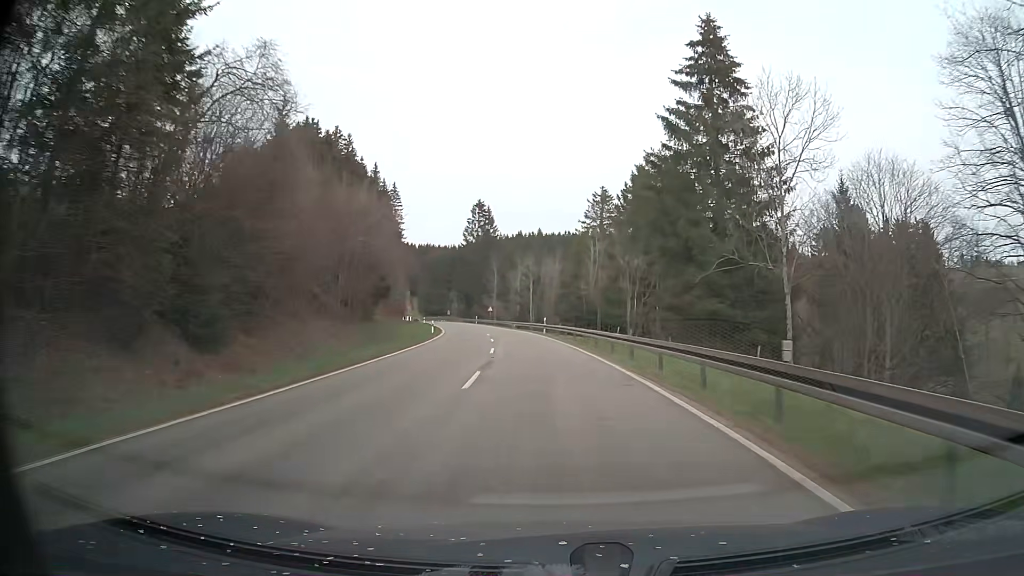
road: secondary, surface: asphalt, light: Day
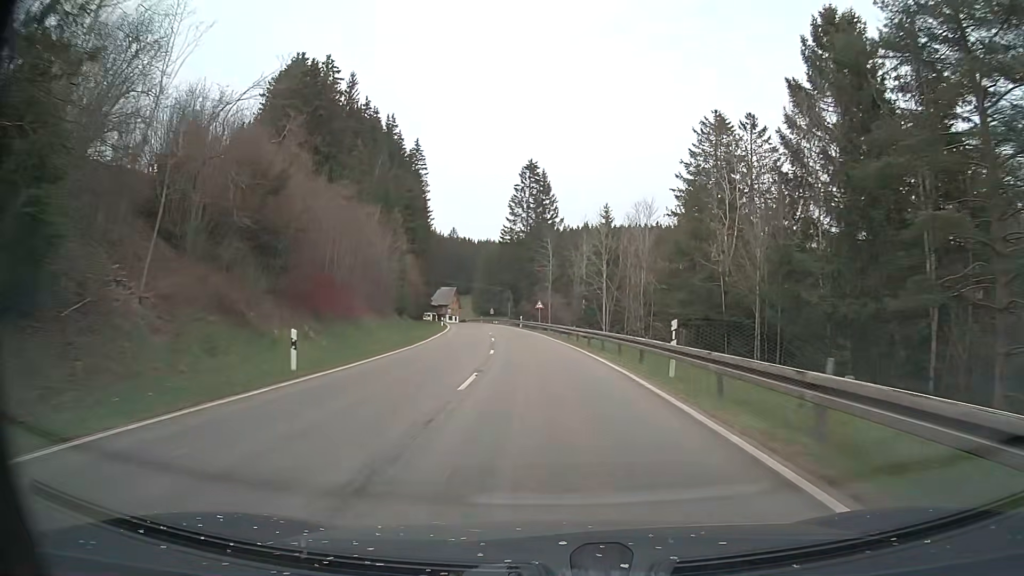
(-1.7, +37.3) m; -5°
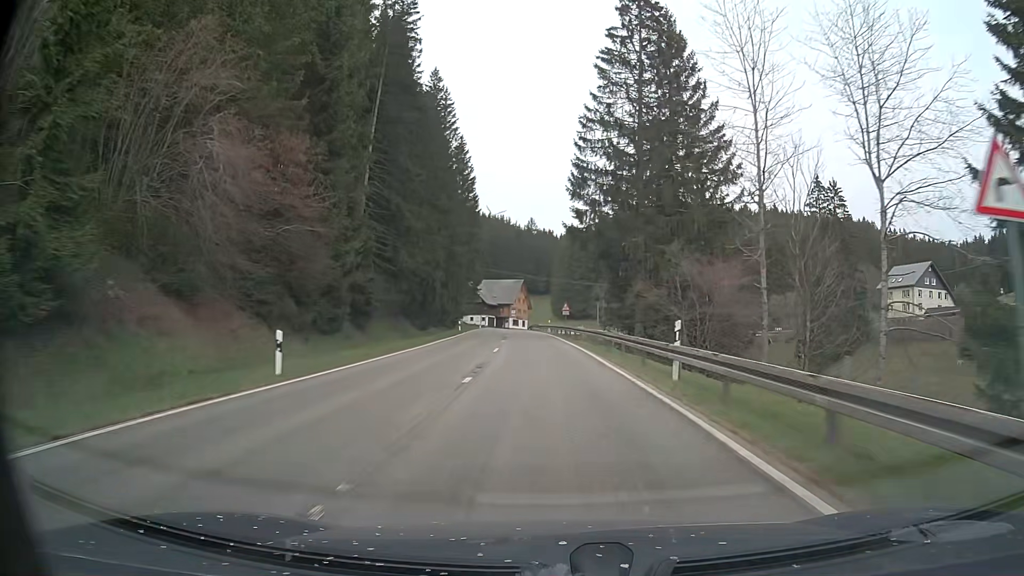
(-4.4, +60.0) m; -7°
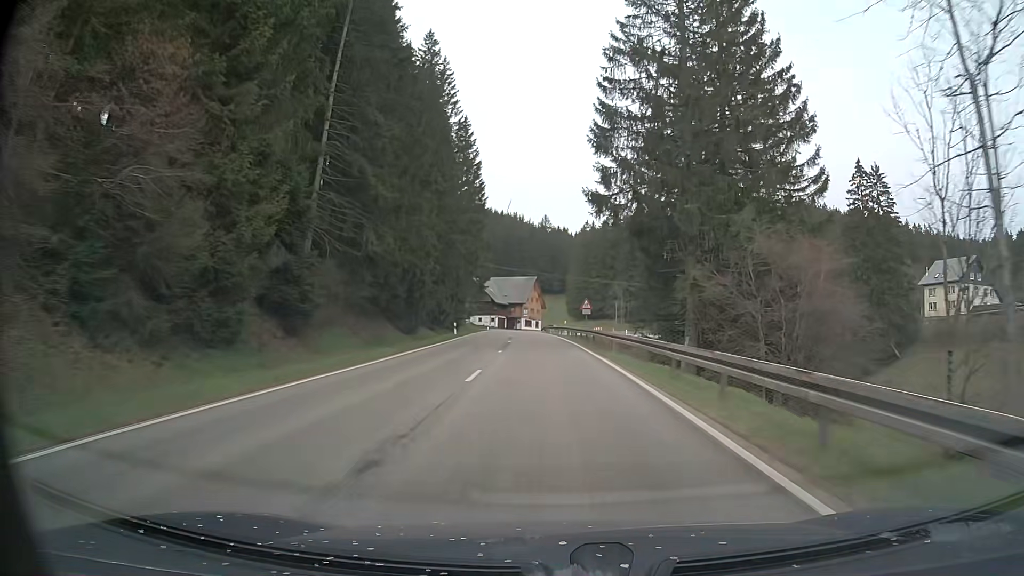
(-0.3, +11.8) m; -2°
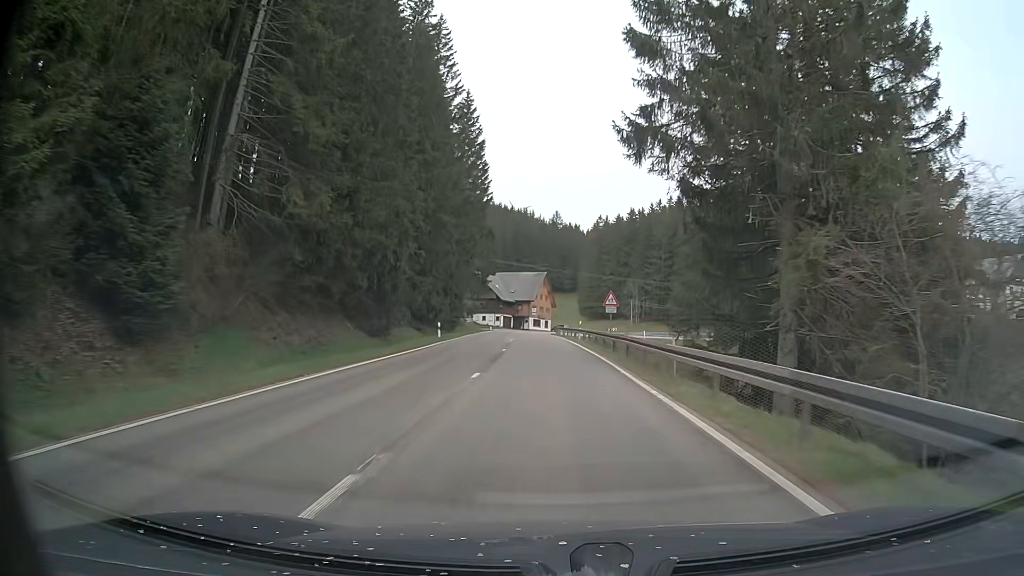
(-0.1, +11.5) m; -1°
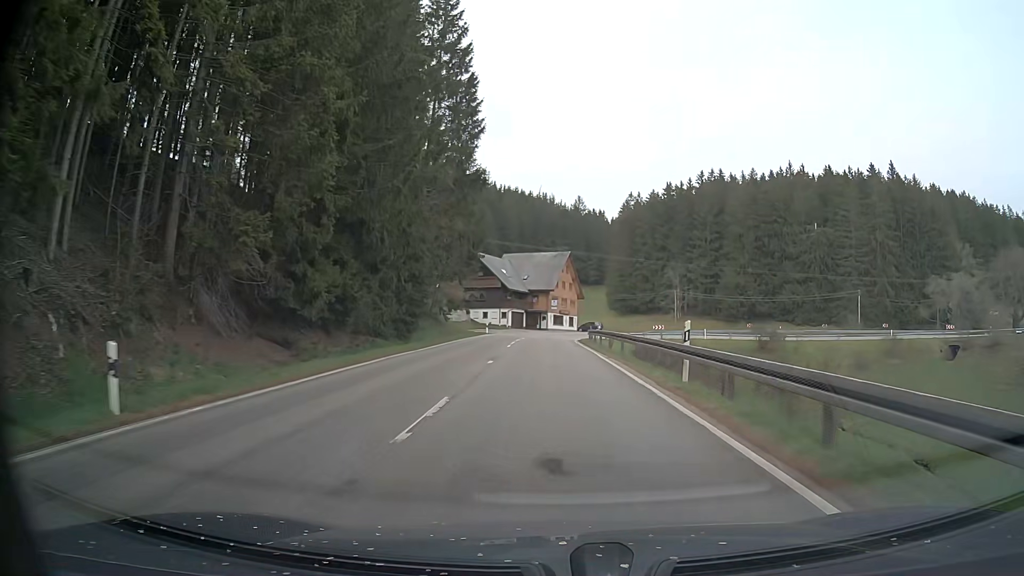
(-0.5, +32.0) m; -2°
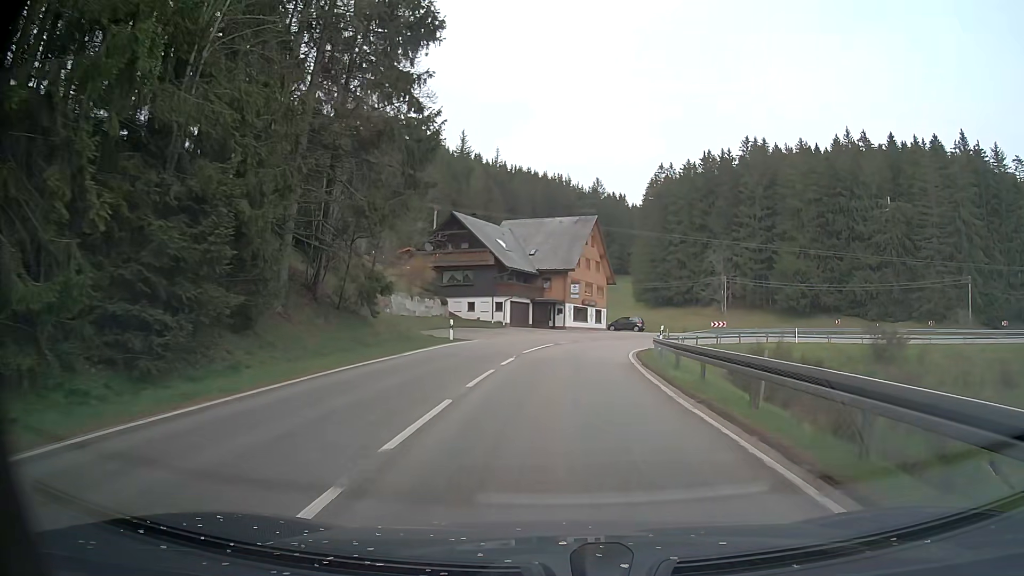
(-0.2, +28.5) m; -1°
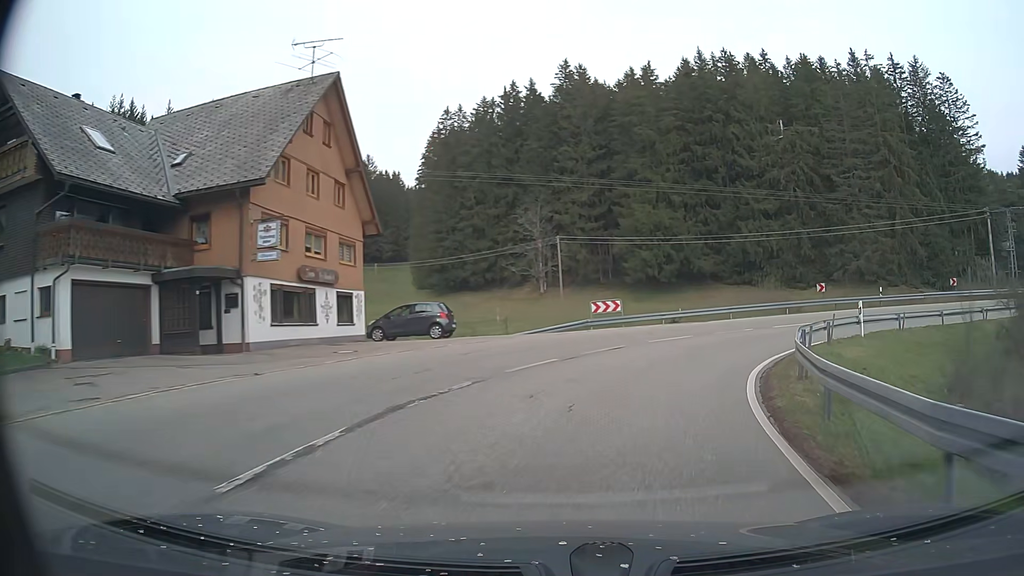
(+3.4, +38.2) m; +19°
(+1, +10) (+5, +19) (+11, +27) (+20, +32) (+29, +33) (+39, +31) (+48, +26) (+54, +18) (+60, +10) (+64, +1) m
